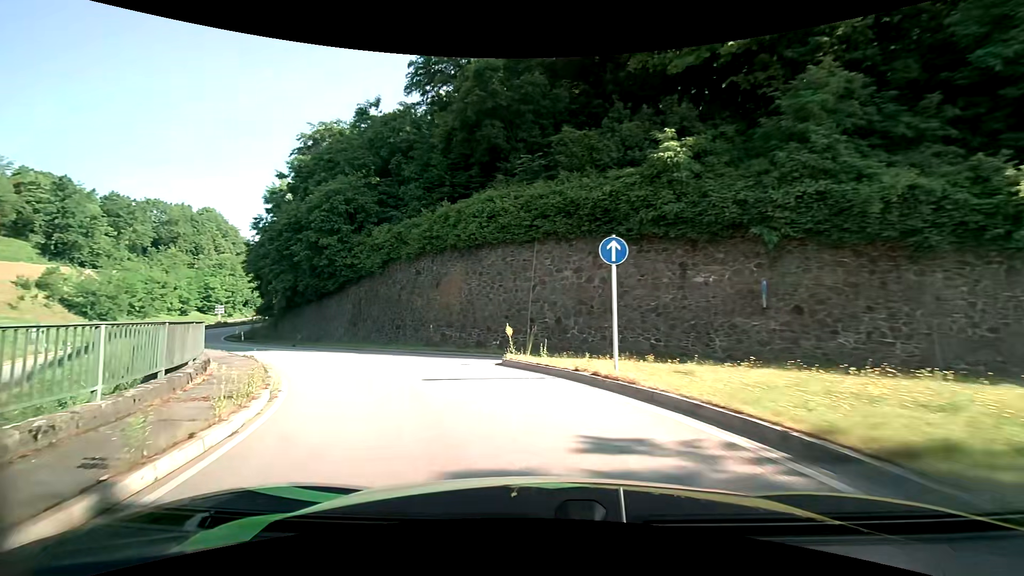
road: primary_link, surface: asphalt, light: Day
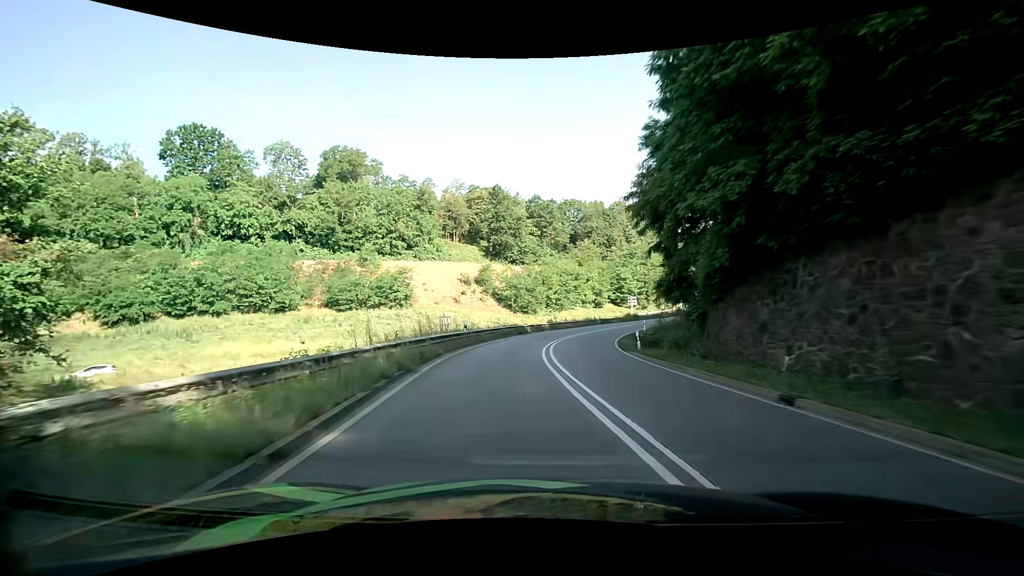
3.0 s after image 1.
(-12.6, +25.5) m; -45°
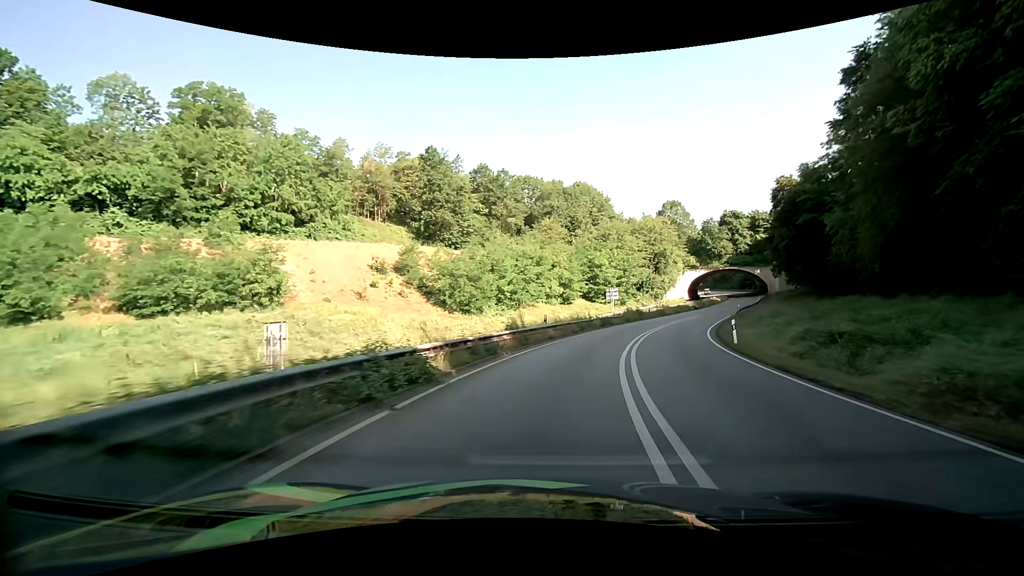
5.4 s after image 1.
(-0.2, +32.0) m; +5°
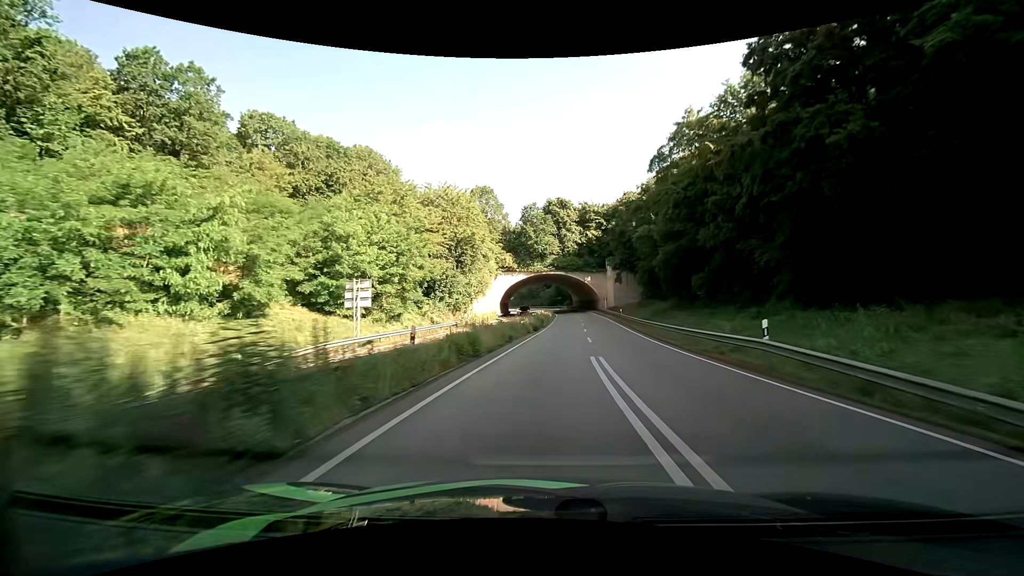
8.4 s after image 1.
(+10.8, +46.8) m; +22°
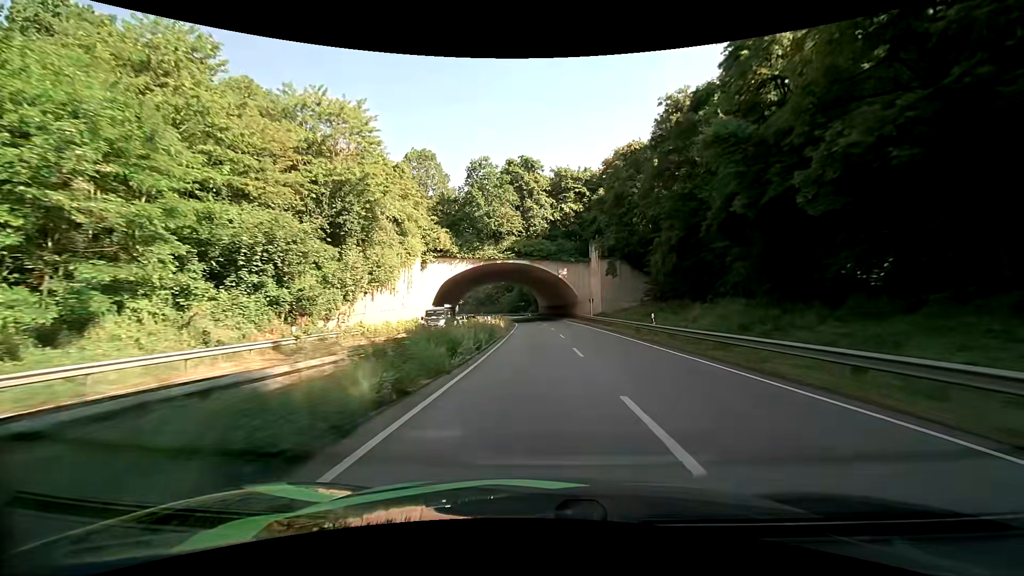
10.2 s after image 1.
(+1.6, +32.7) m; +4°
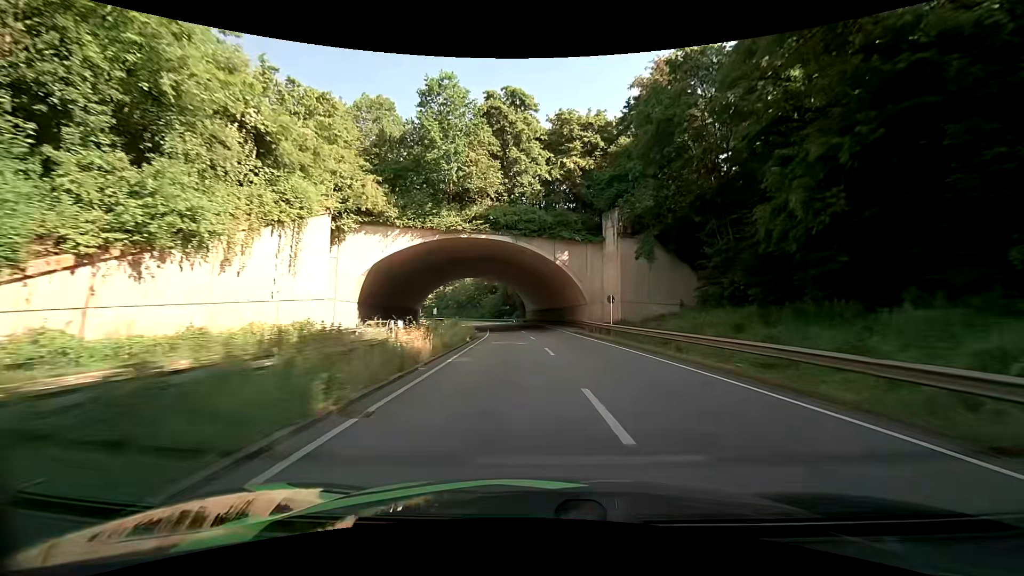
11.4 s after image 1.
(+0.3, +23.6) m; +1°
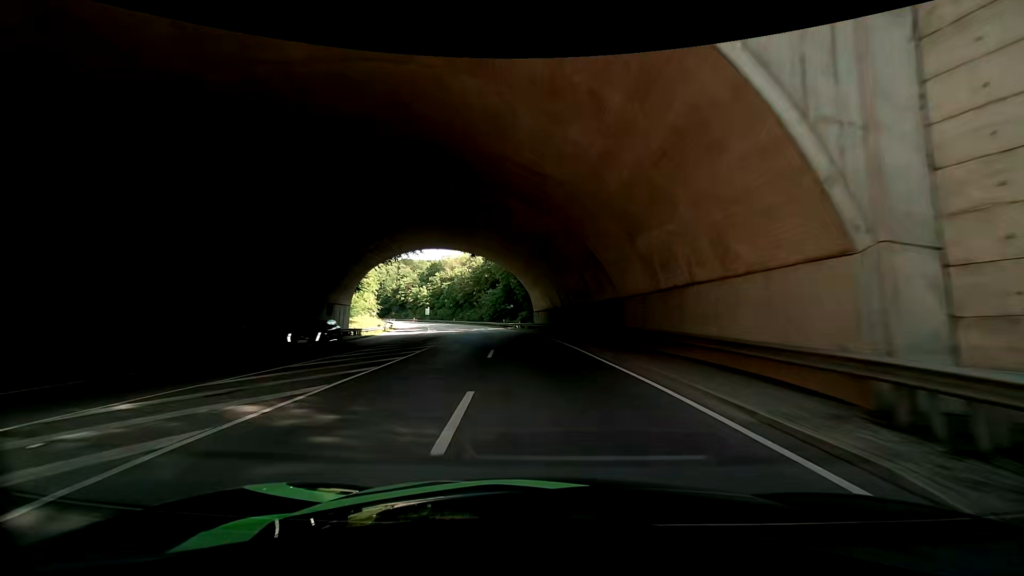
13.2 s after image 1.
(+0.1, +37.2) m; -2°
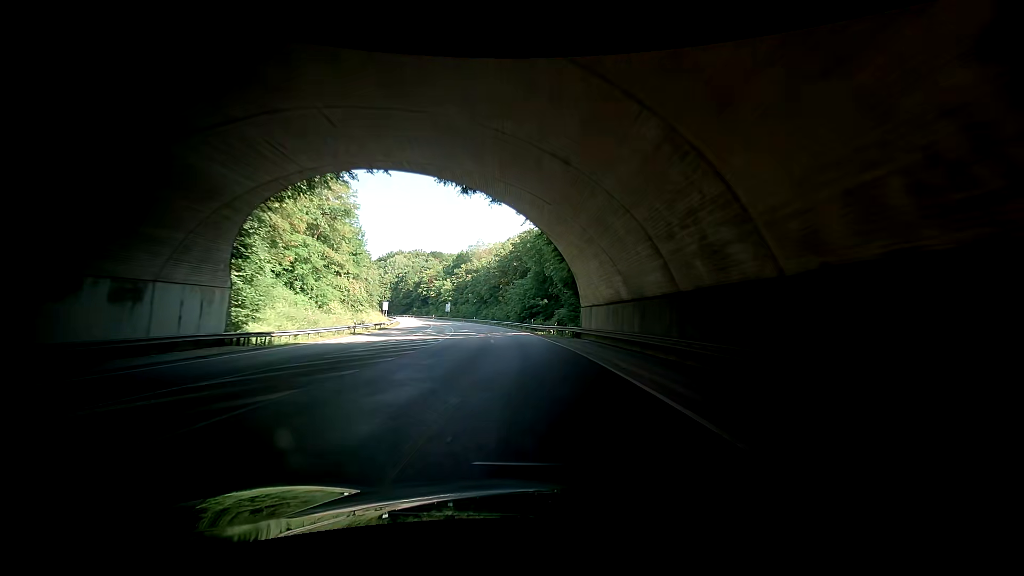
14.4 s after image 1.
(-0.3, +25.3) m; -1°
(0, +10) (0, +20) (-1, +30) (-3, +40) (-4, +50) (-6, +59) (-9, +69) (-11, +79) (-14, +88) (-18, +98) m
